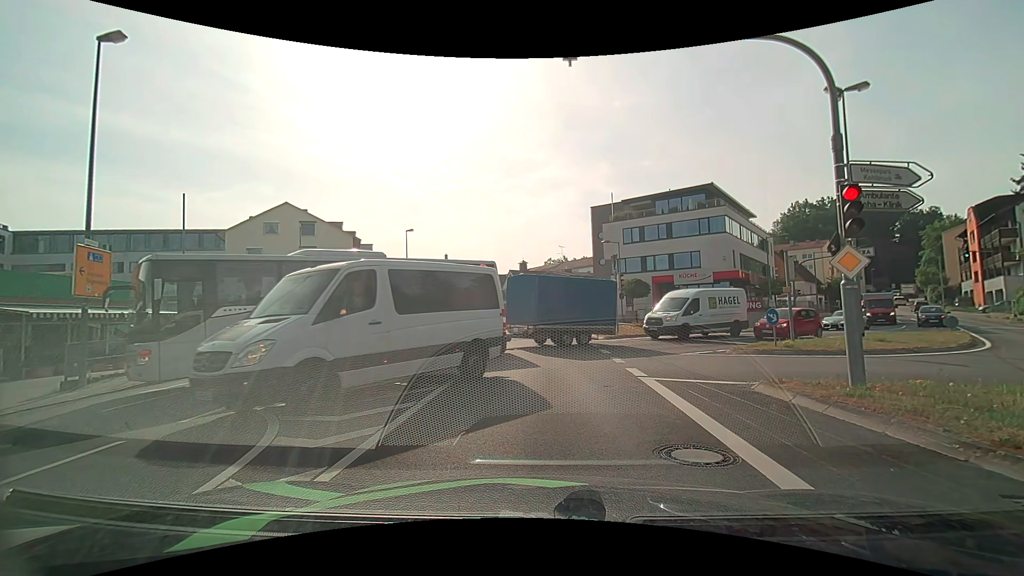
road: tertiary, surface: asphalt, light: Day
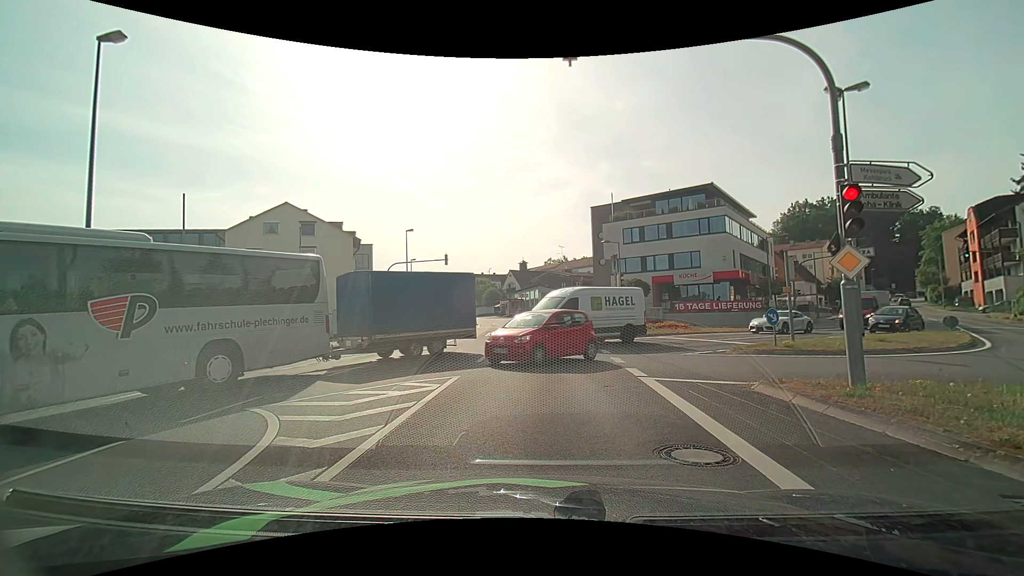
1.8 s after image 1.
(0.0, 0.0) m; 0°
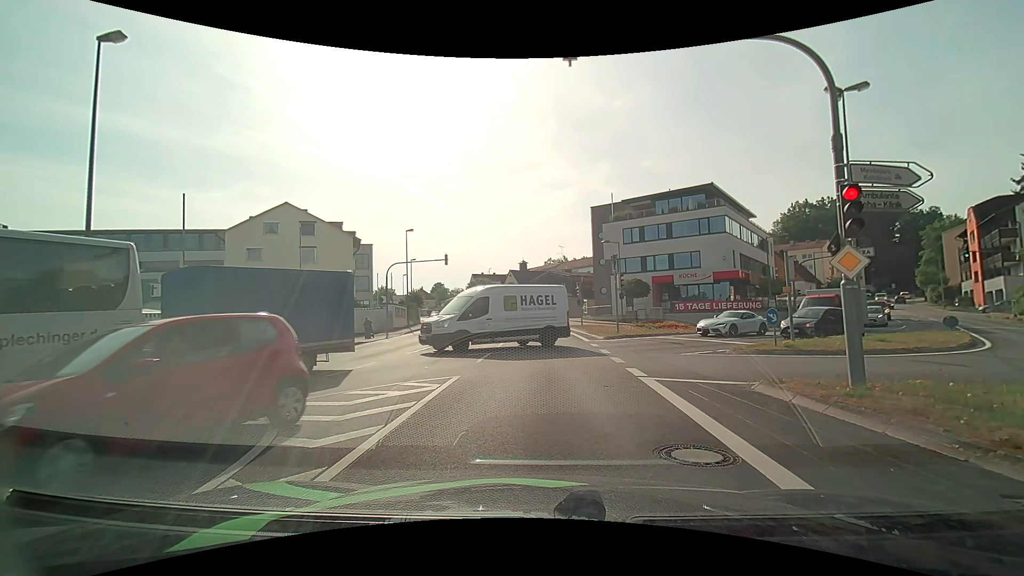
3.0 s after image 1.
(0.0, 0.0) m; 0°
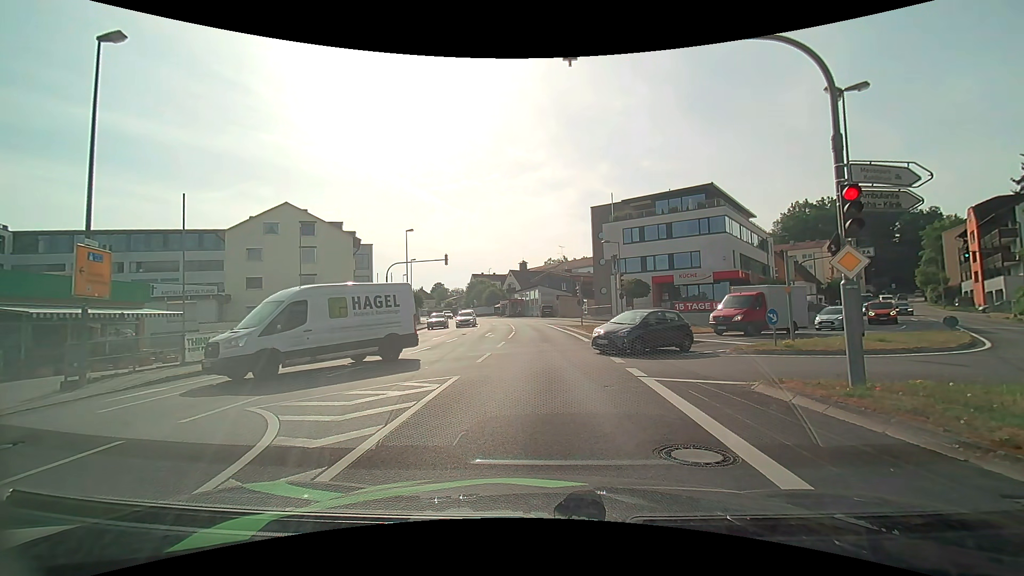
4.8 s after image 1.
(0.0, 0.0) m; 0°
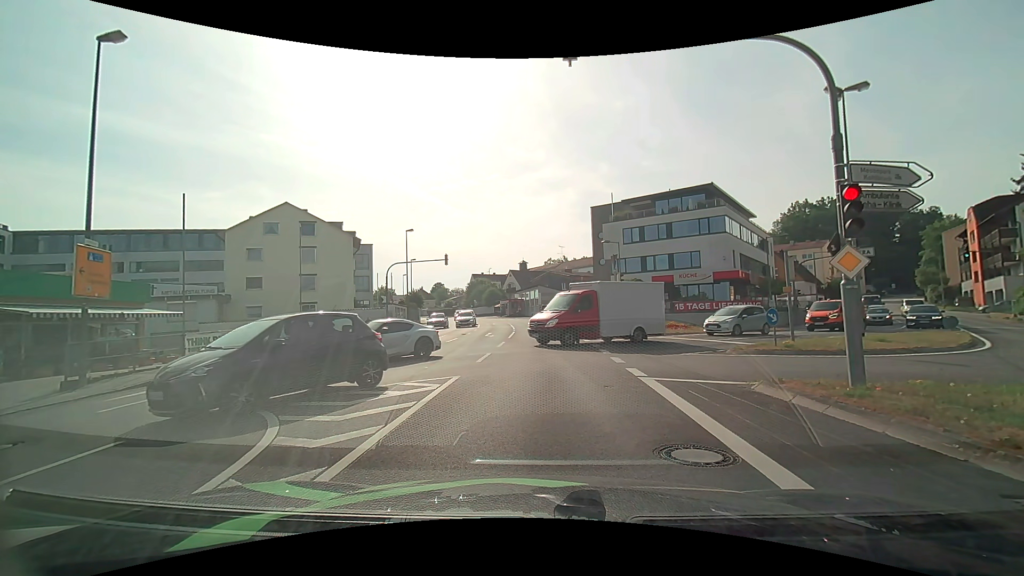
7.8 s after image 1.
(0.0, 0.0) m; 0°
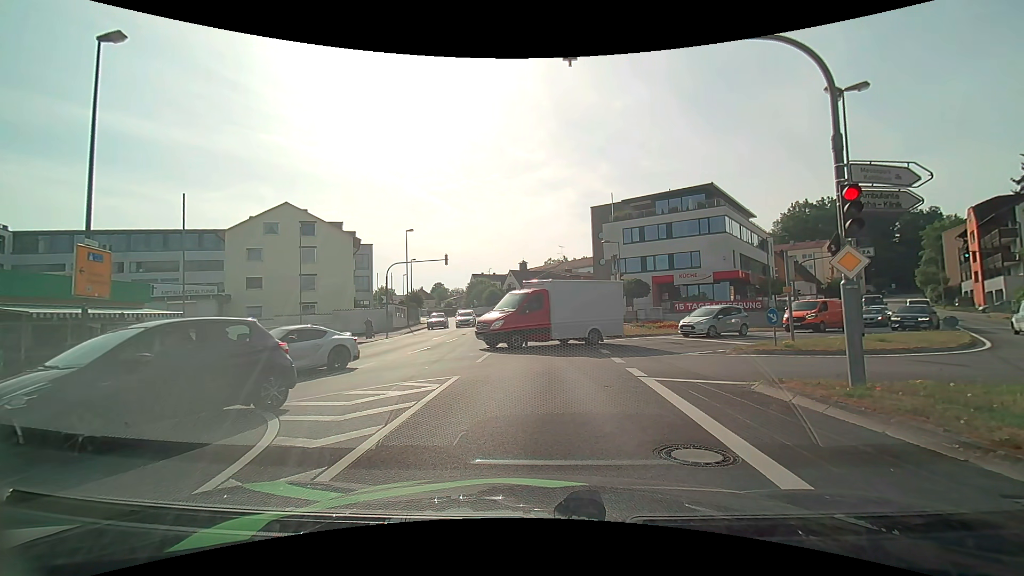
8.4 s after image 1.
(0.0, 0.0) m; 0°
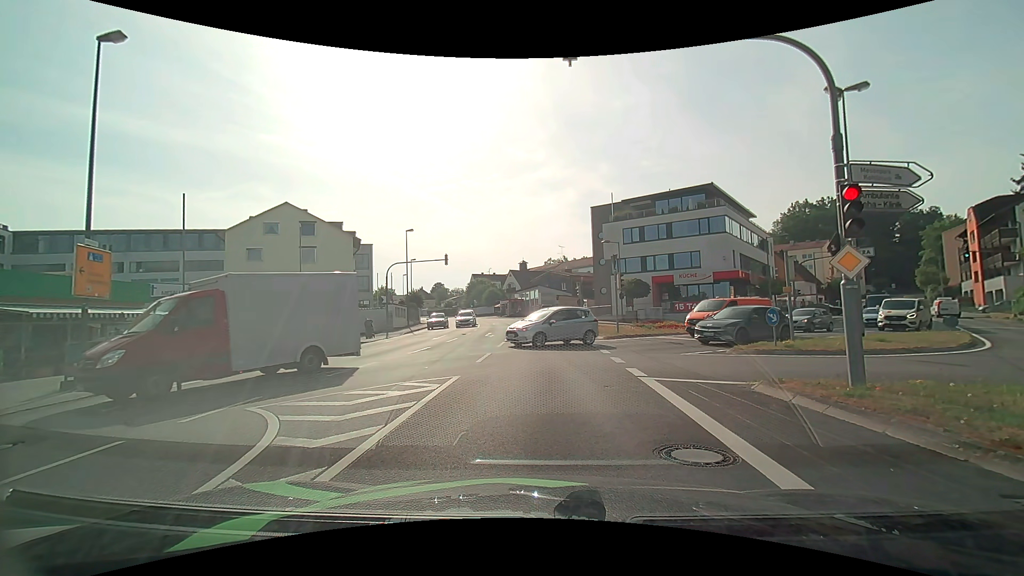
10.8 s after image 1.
(0.0, 0.0) m; 0°
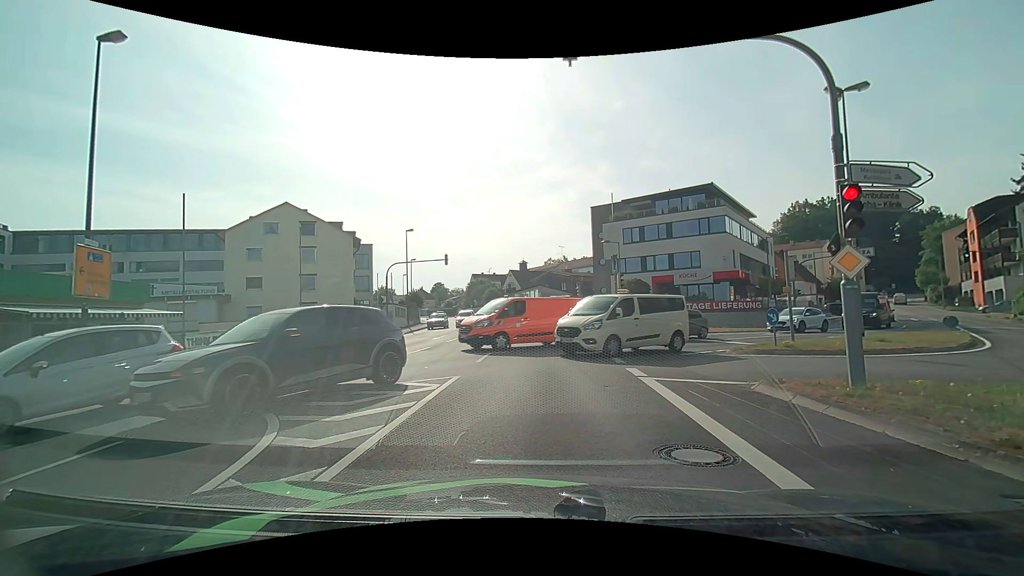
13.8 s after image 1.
(0.0, 0.0) m; 0°
(0, +10) (0, +20) (0, +30) (0, +40) (-1, +50) (-2, +60) (-4, +70) (-6, +79) (-9, +89) (-12, +99) m
